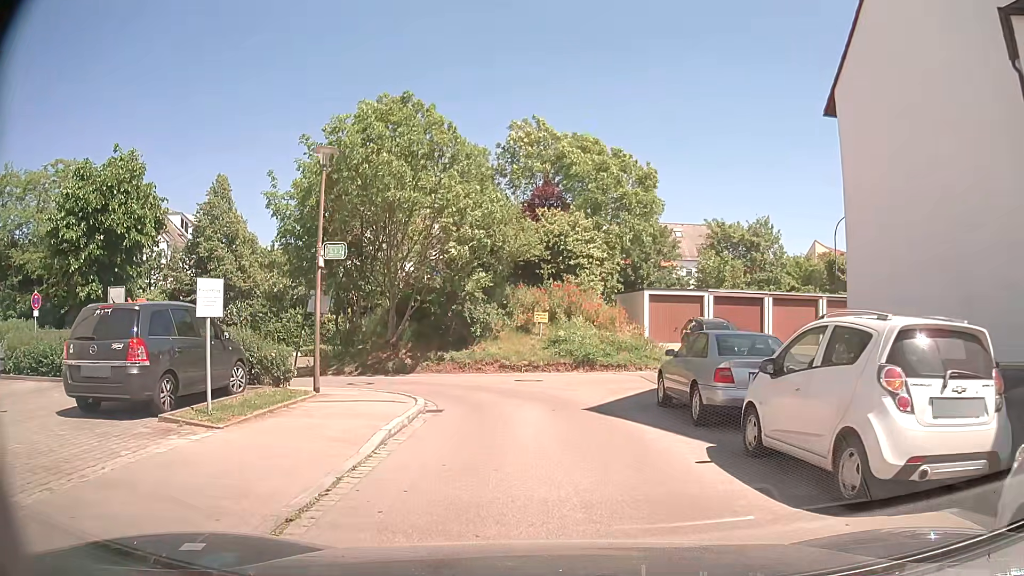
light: Day
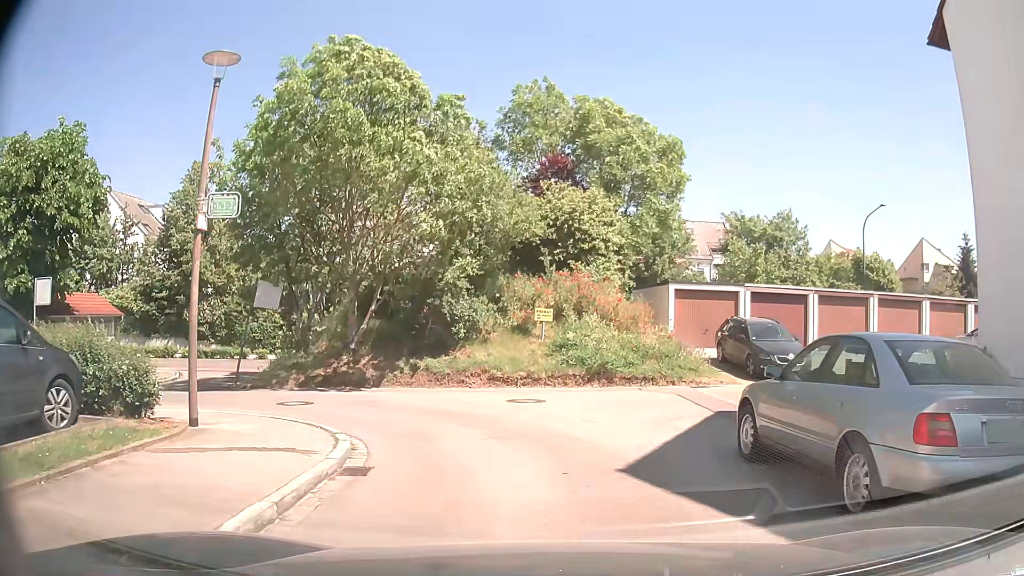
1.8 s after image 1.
(0.0, +5.2) m; -2°
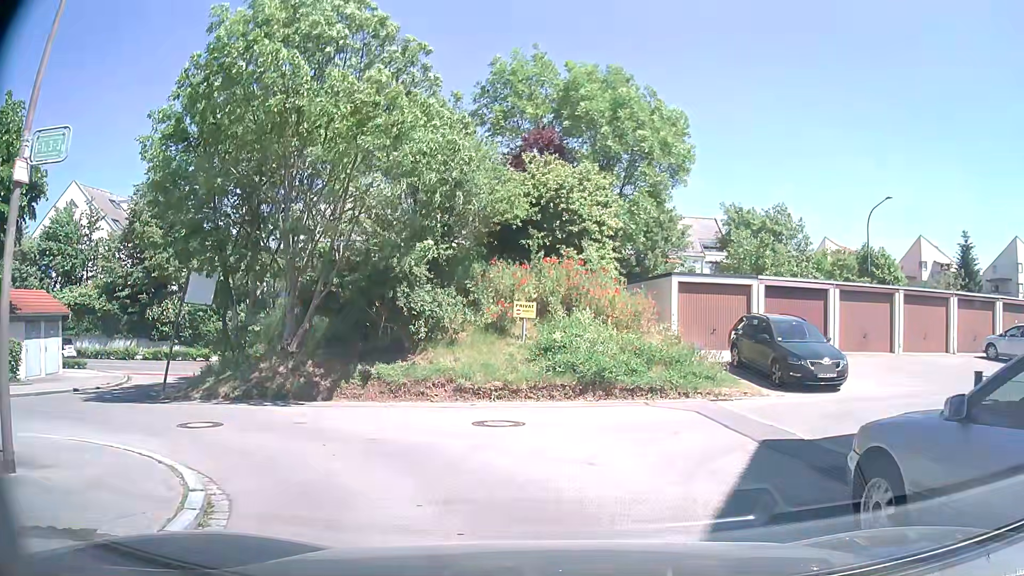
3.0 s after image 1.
(+0.1, +3.4) m; +3°
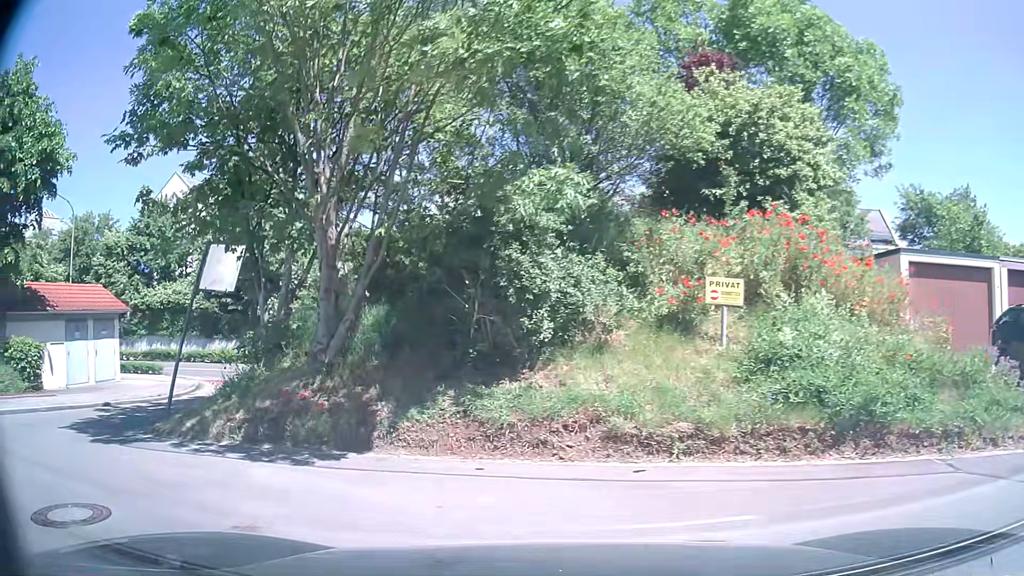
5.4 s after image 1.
(-0.3, +6.1) m; -13°
